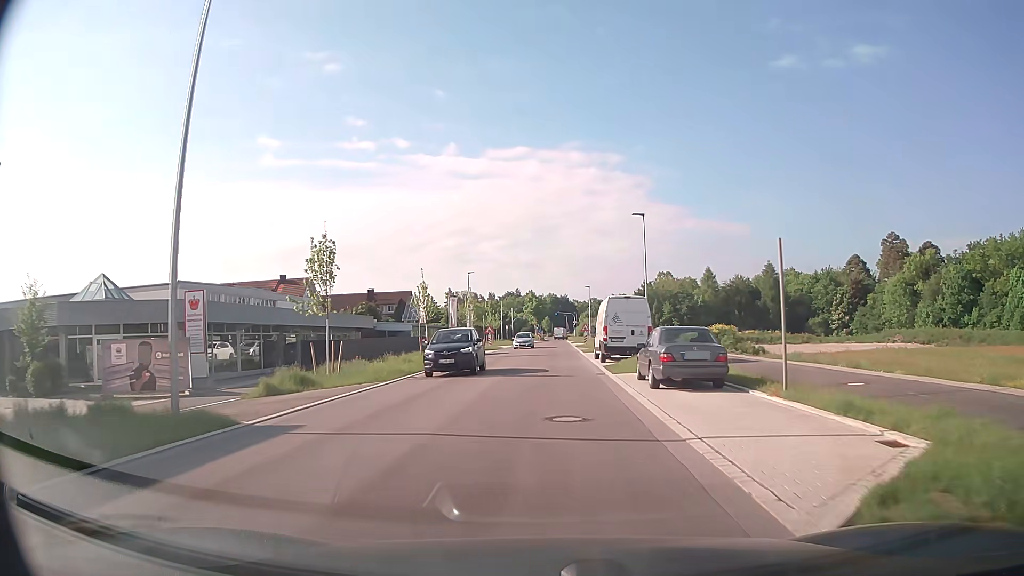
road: secondary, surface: asphalt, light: Day
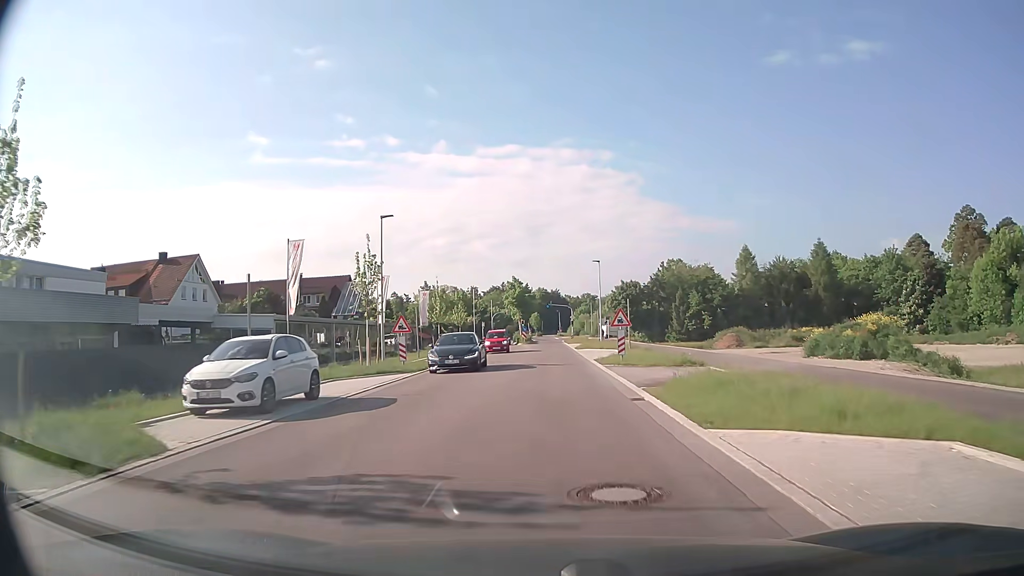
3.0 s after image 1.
(+0.3, +34.5) m; 0°
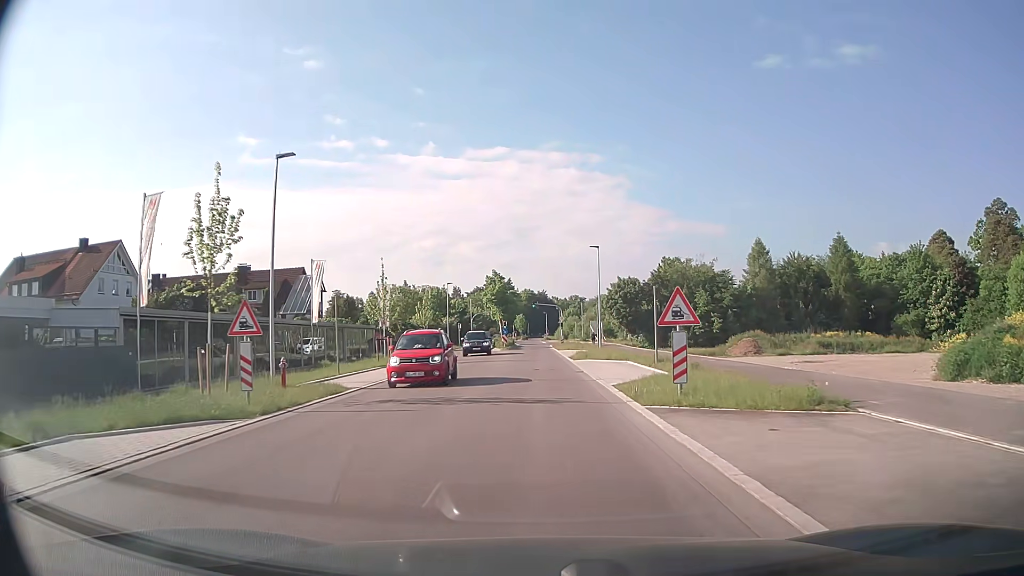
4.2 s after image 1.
(+0.3, +13.6) m; +2°
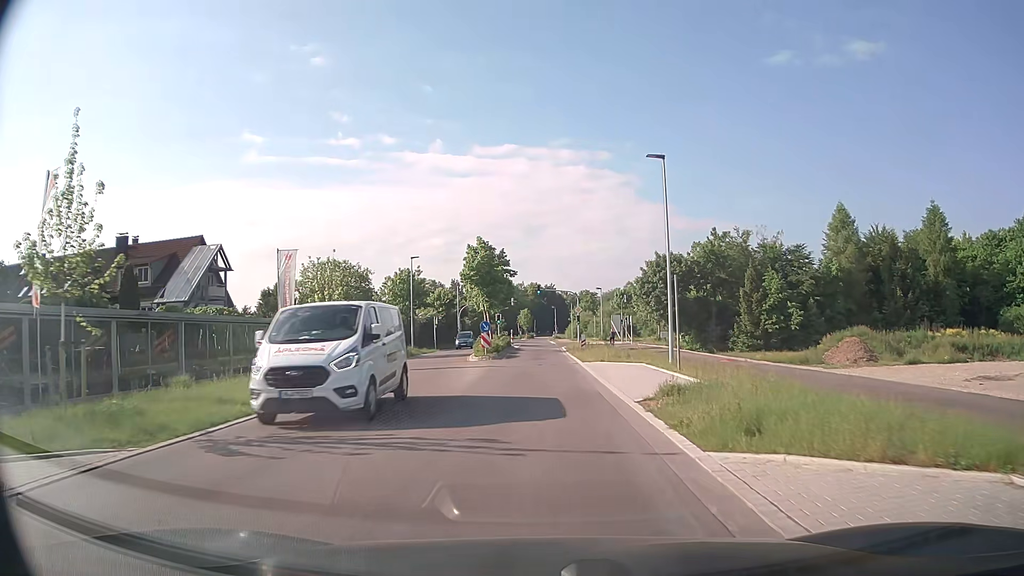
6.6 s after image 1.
(-0.2, +26.9) m; -1°
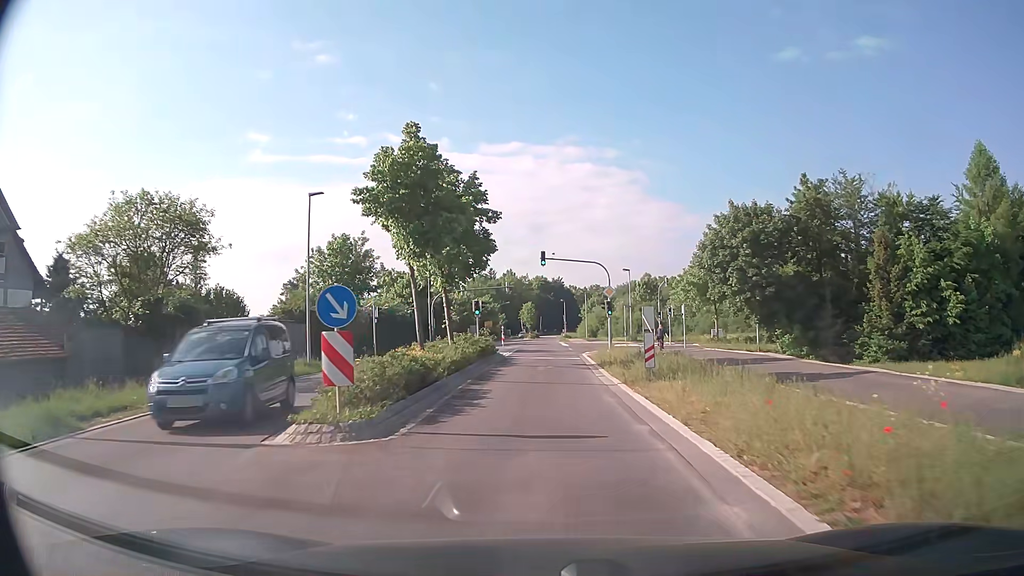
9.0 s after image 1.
(-0.1, +26.5) m; -1°
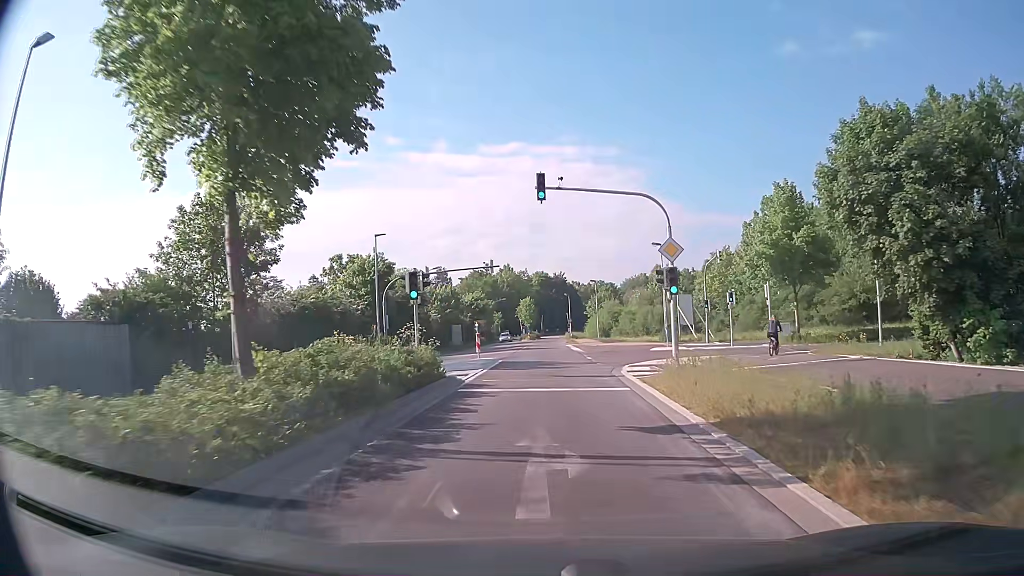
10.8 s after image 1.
(+0.1, +19.8) m; +1°
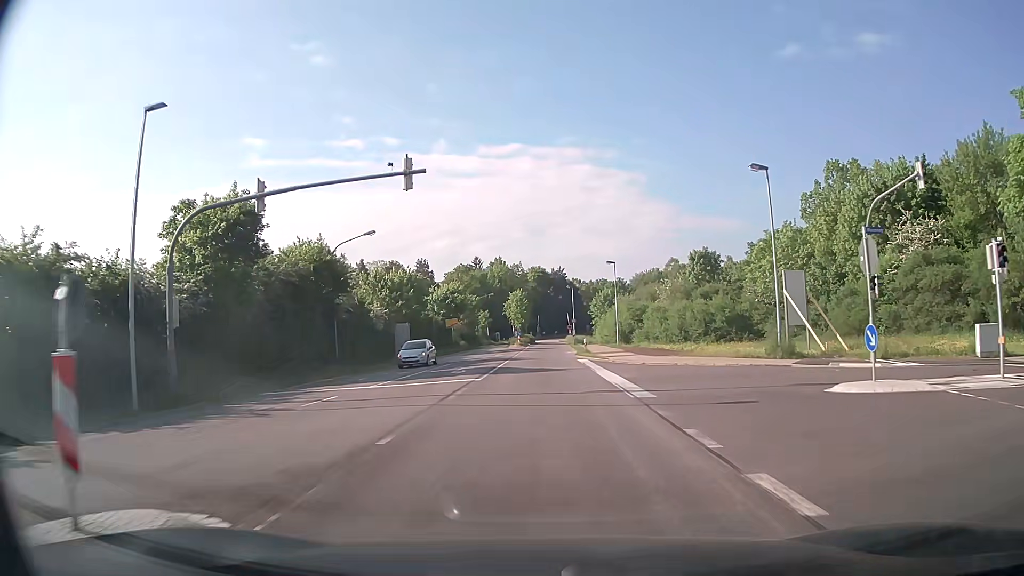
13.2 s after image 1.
(-0.2, +26.6) m; 0°
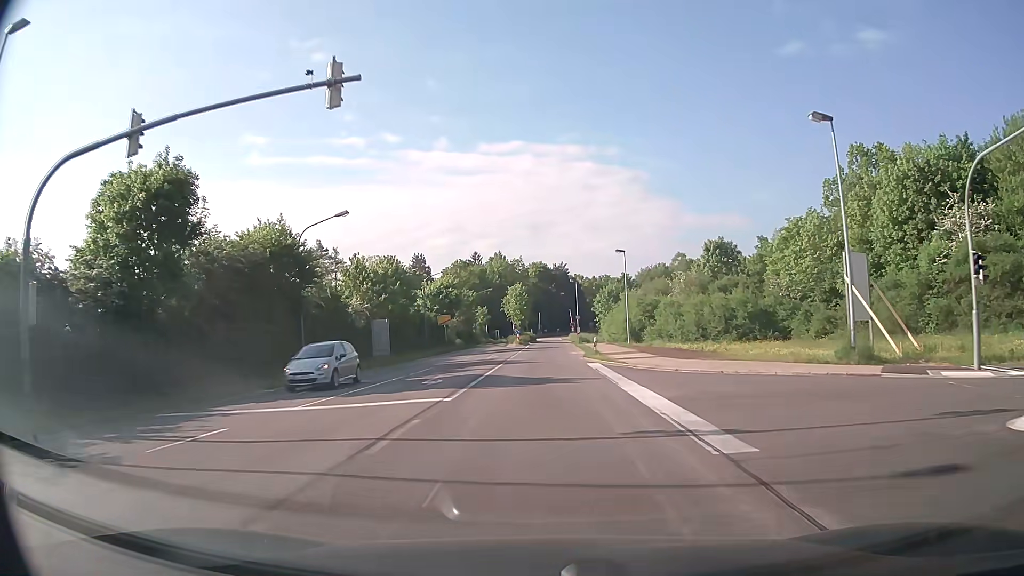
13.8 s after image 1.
(0.0, +6.7) m; -1°
(0, +10) (0, +20) (0, +30) (0, +40) (0, +50) (0, +60) (+1, +70) (+1, +80) (+1, +90) (+1, +100) m
